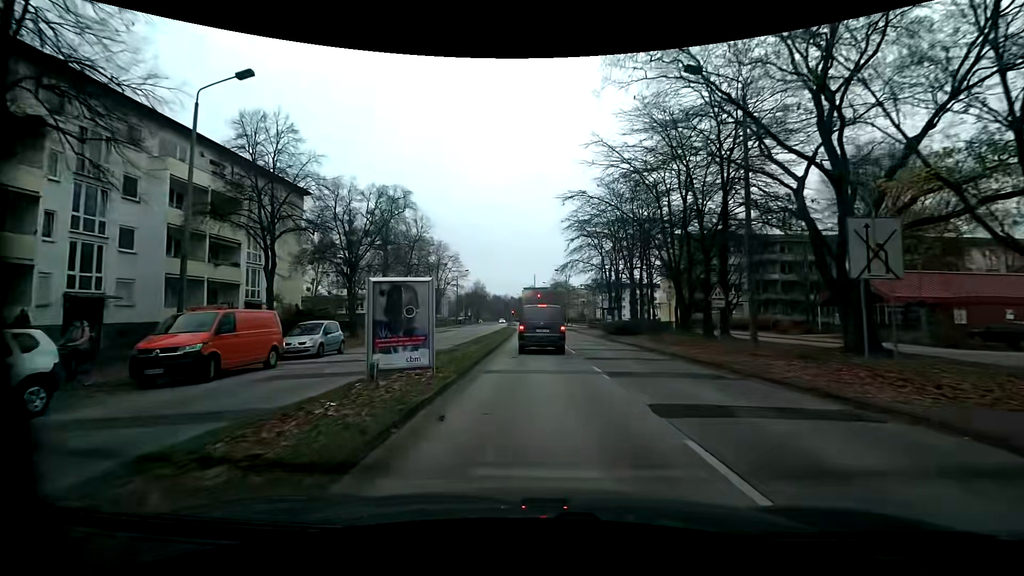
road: tertiary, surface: asphalt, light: Day
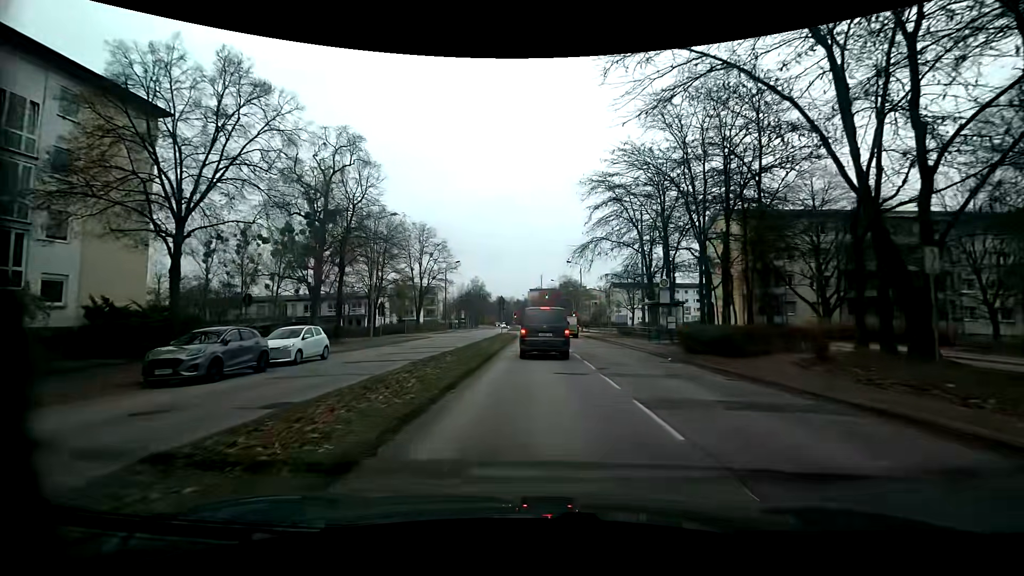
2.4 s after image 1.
(-0.2, +19.0) m; -1°
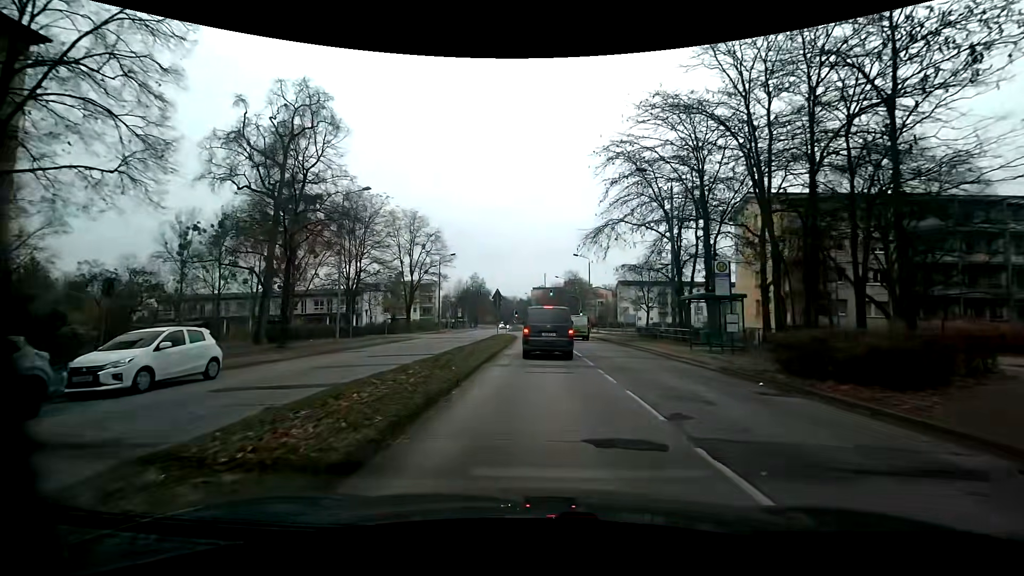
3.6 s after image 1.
(-0.1, +7.8) m; 0°
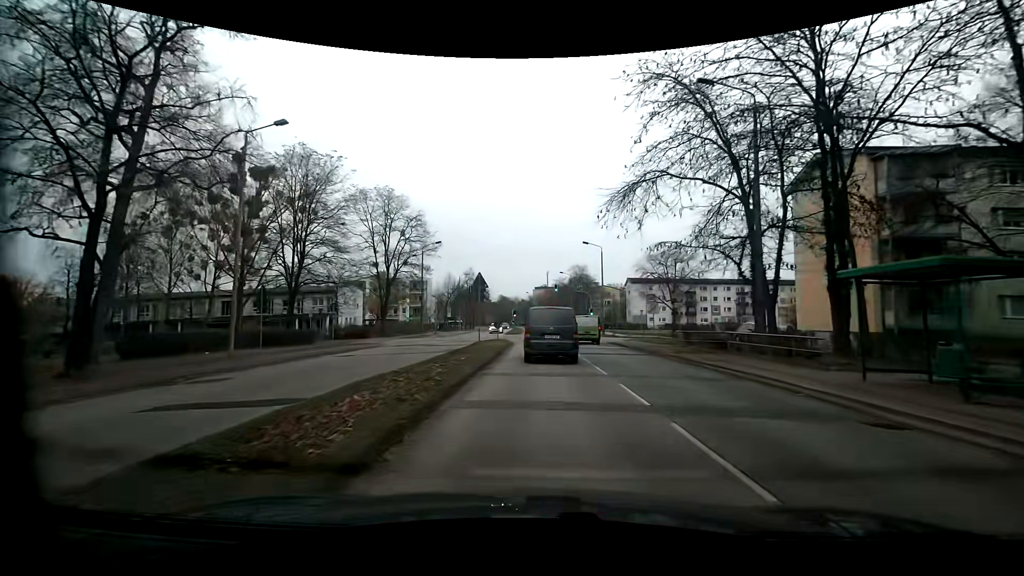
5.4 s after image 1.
(0.0, +12.4) m; -1°
